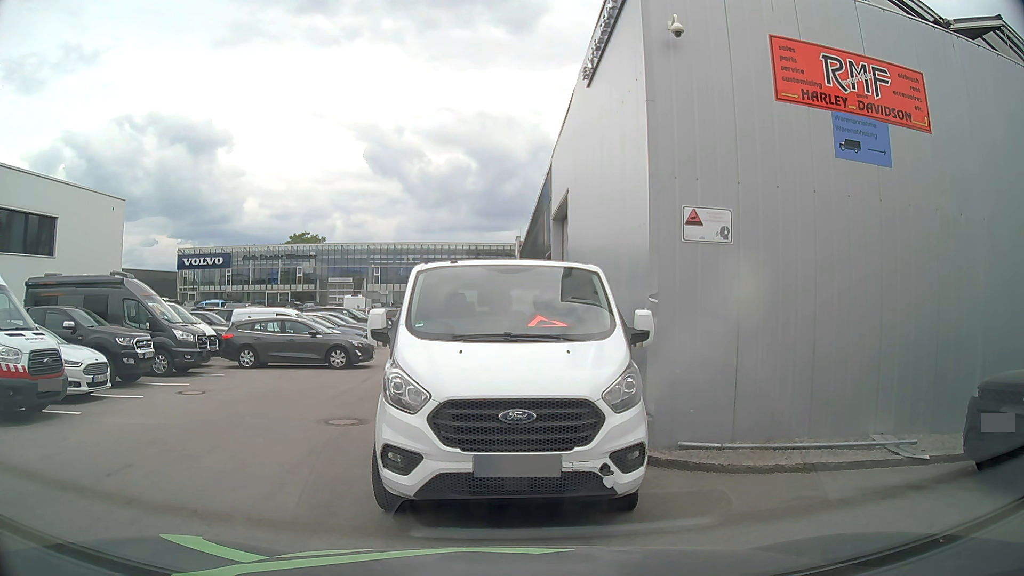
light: Day
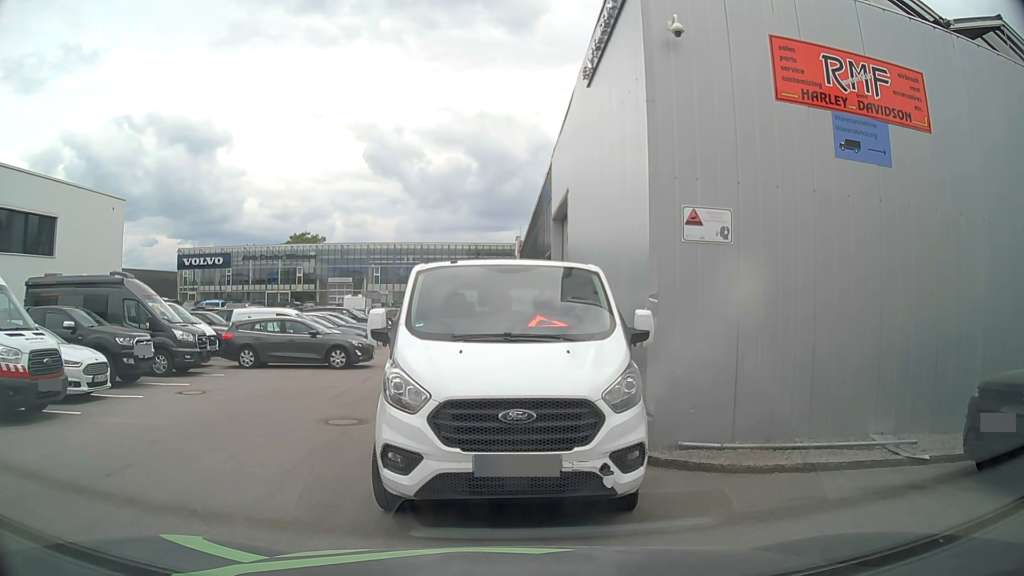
(0.0, 0.0) m; 0°
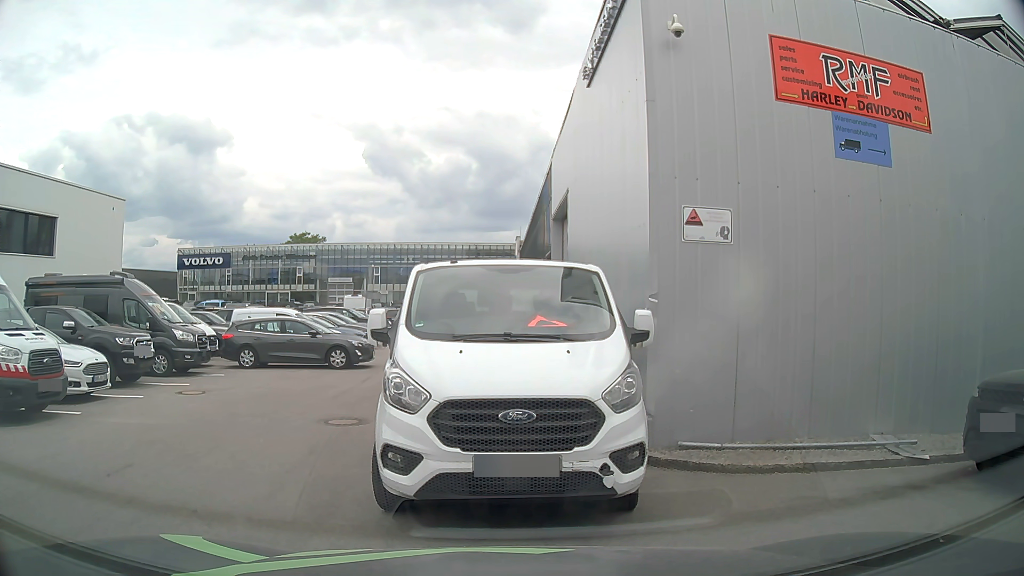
(0.0, 0.0) m; 0°
